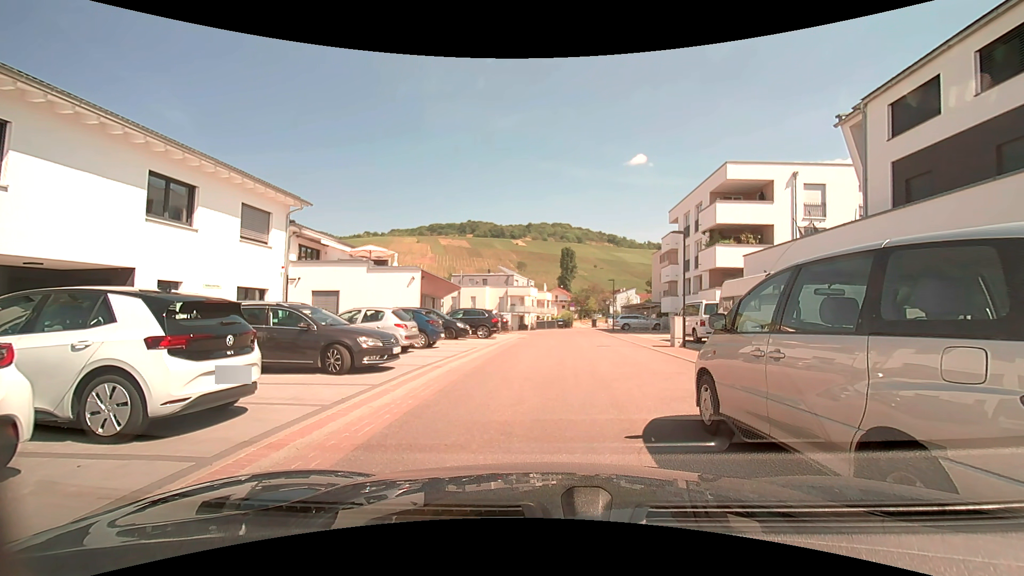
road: residential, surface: asphalt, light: Day
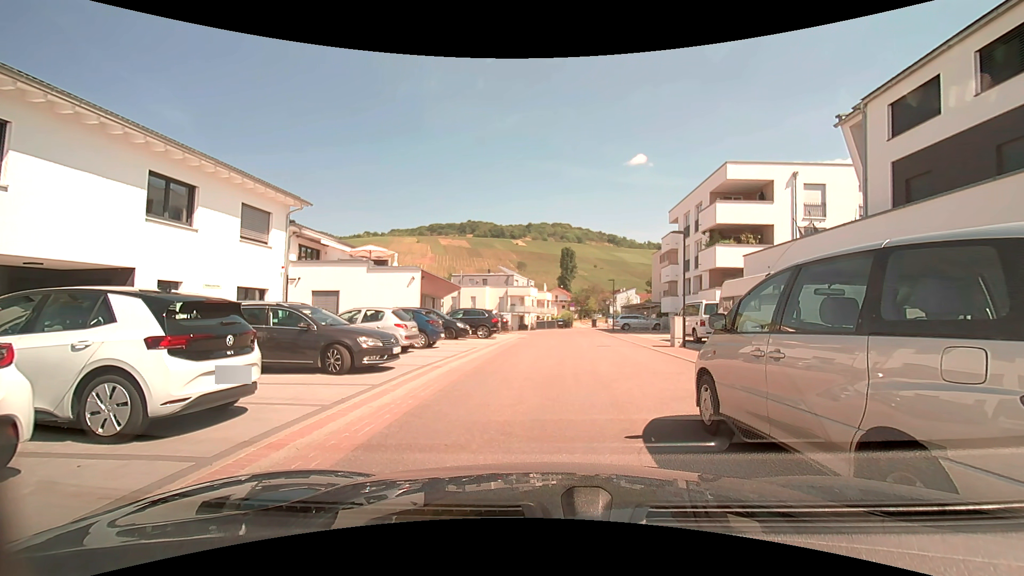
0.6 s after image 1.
(0.0, 0.0) m; 0°
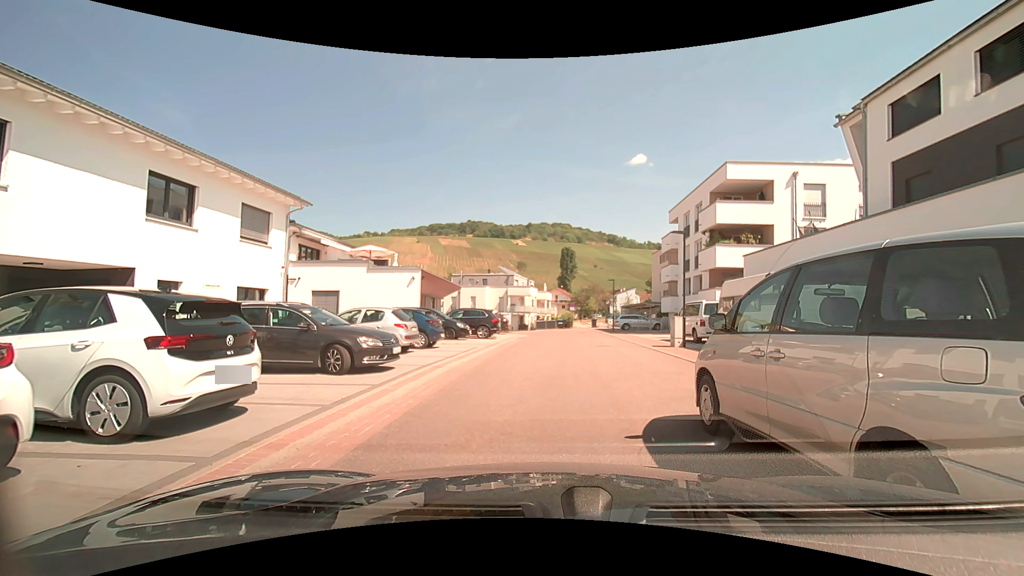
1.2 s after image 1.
(0.0, 0.0) m; 0°
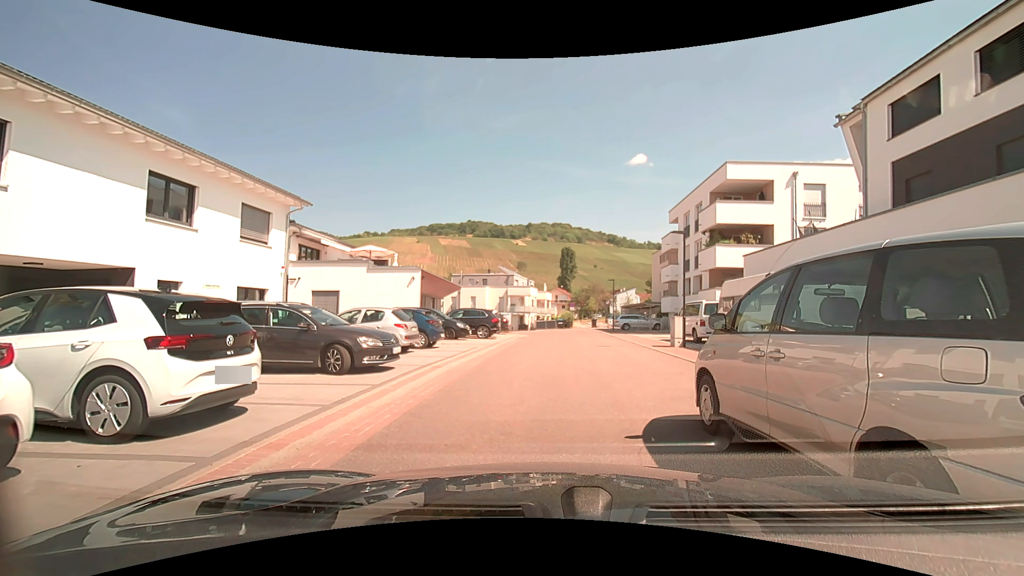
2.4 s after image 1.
(0.0, 0.0) m; 0°
